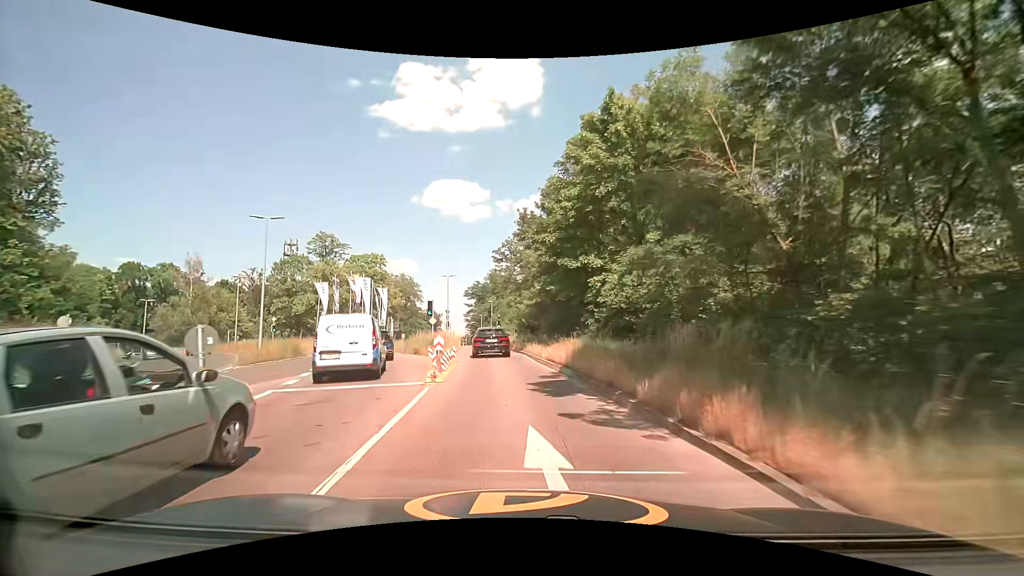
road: trunk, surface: asphalt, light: Day
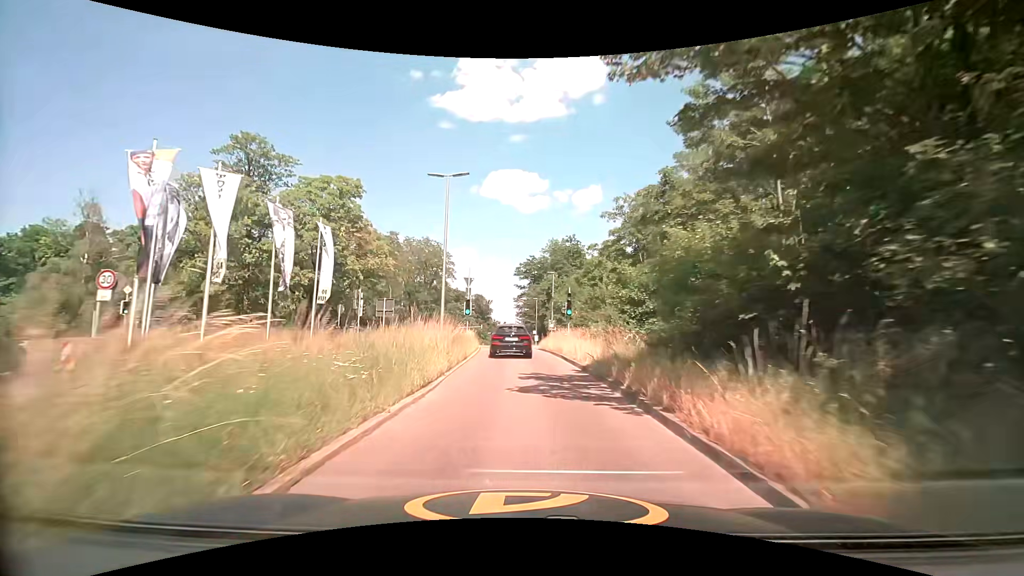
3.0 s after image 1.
(-3.0, +36.0) m; -7°
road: secondary
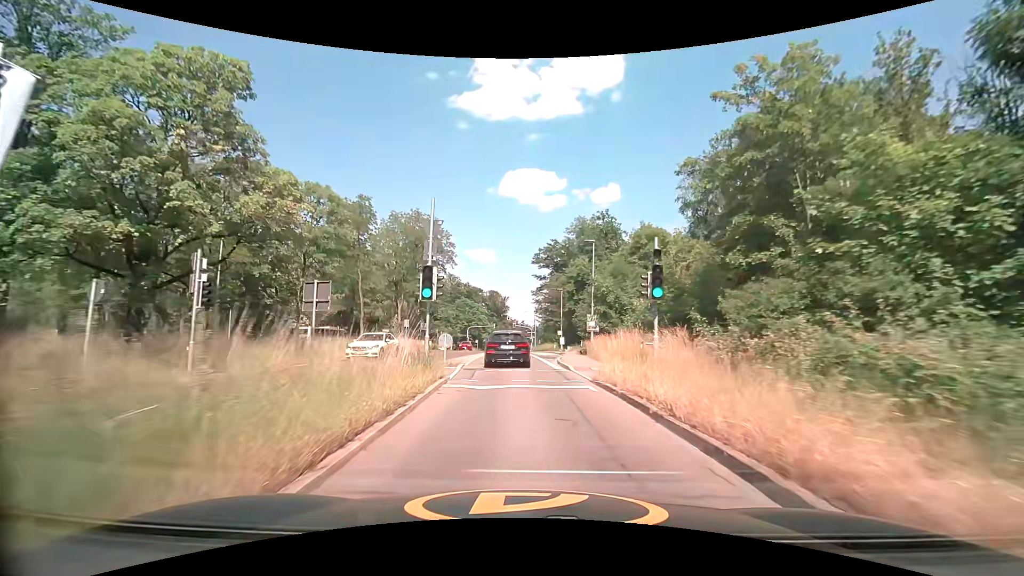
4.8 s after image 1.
(-0.2, +20.1) m; -2°
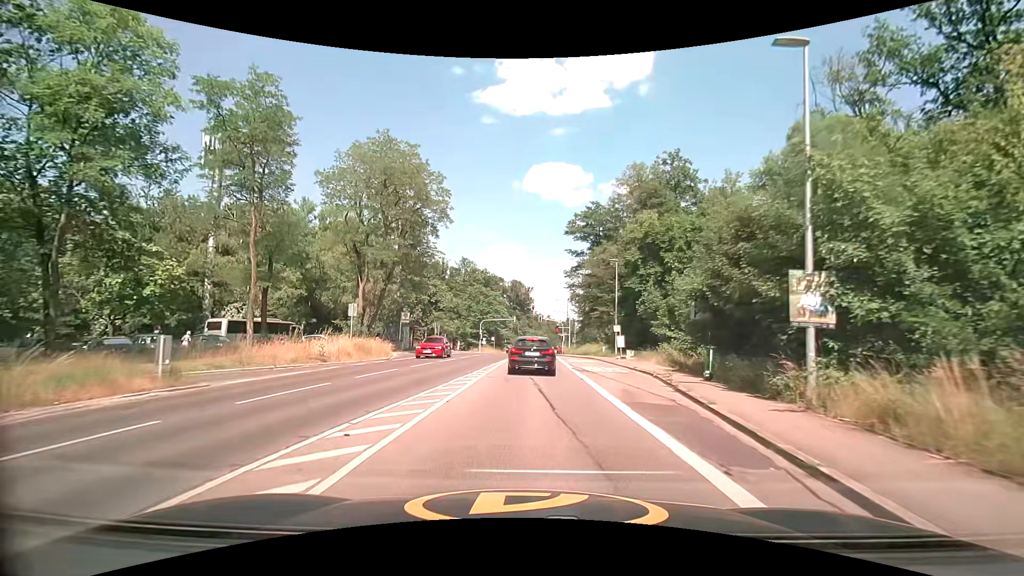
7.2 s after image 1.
(-0.7, +24.1) m; -3°
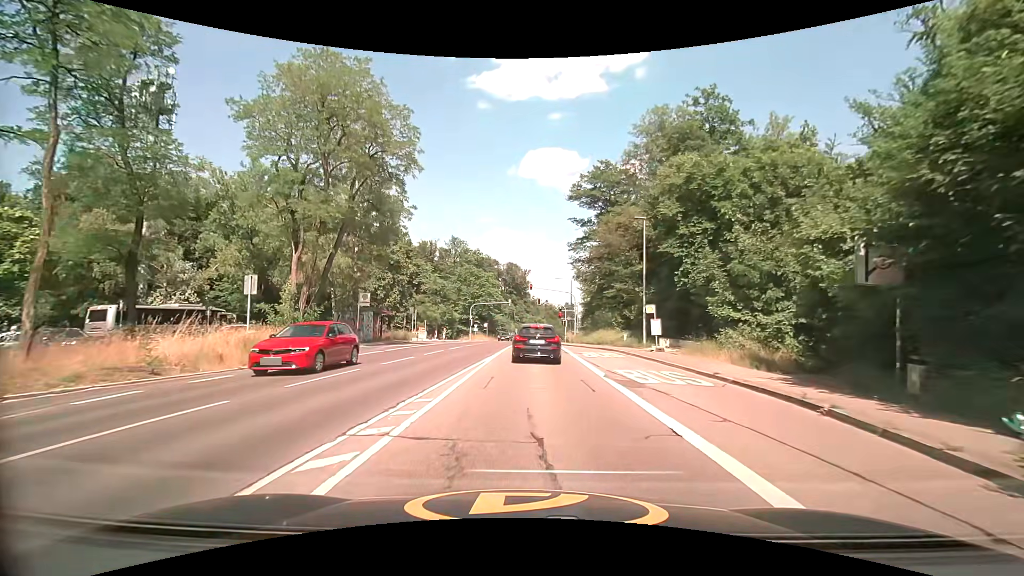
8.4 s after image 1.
(+0.1, +11.2) m; 0°
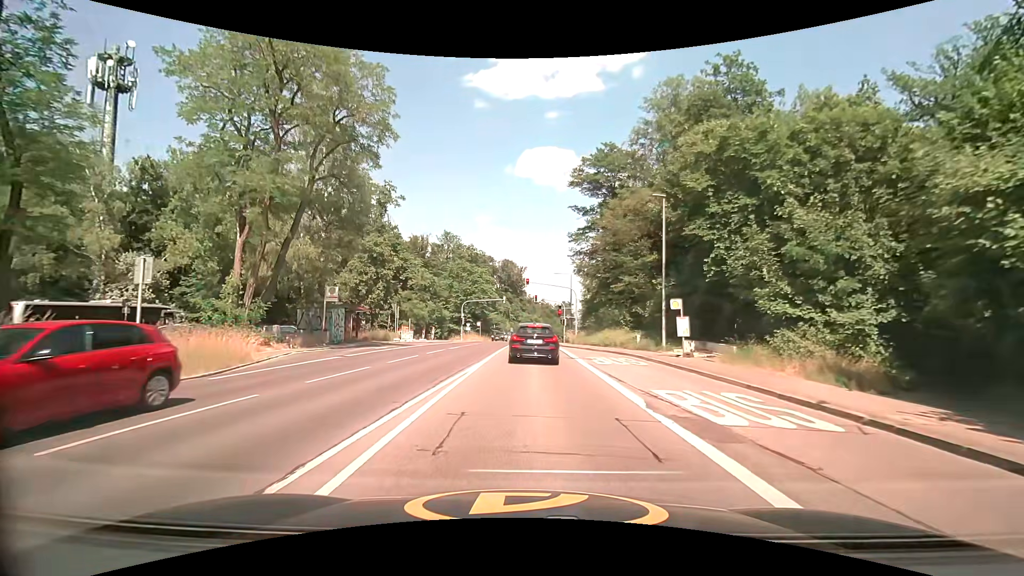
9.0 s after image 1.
(0.0, +5.3) m; 0°
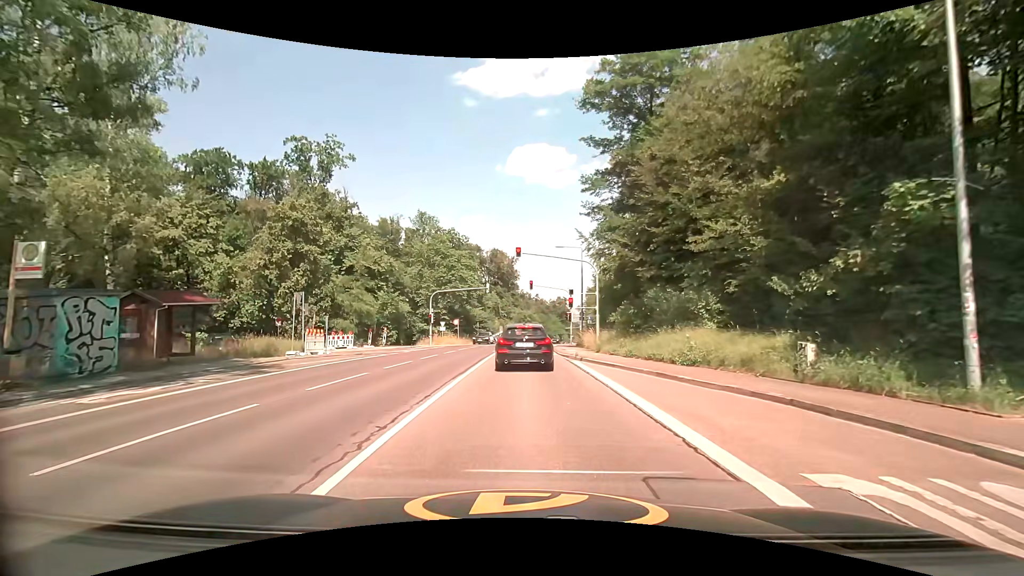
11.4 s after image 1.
(+0.2, +18.3) m; +1°
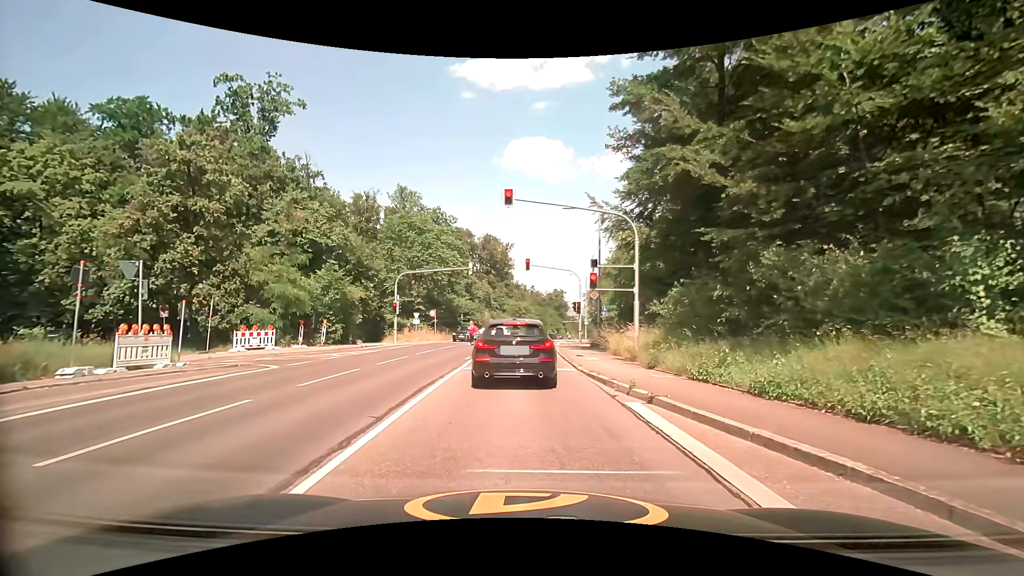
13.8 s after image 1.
(0.0, +11.5) m; +1°
